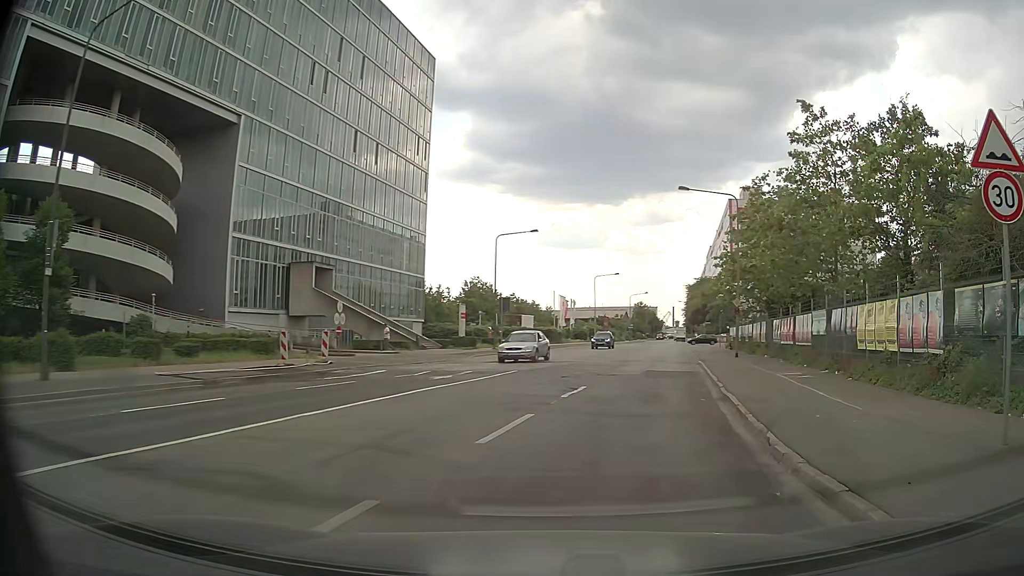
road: secondary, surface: asphalt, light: Day
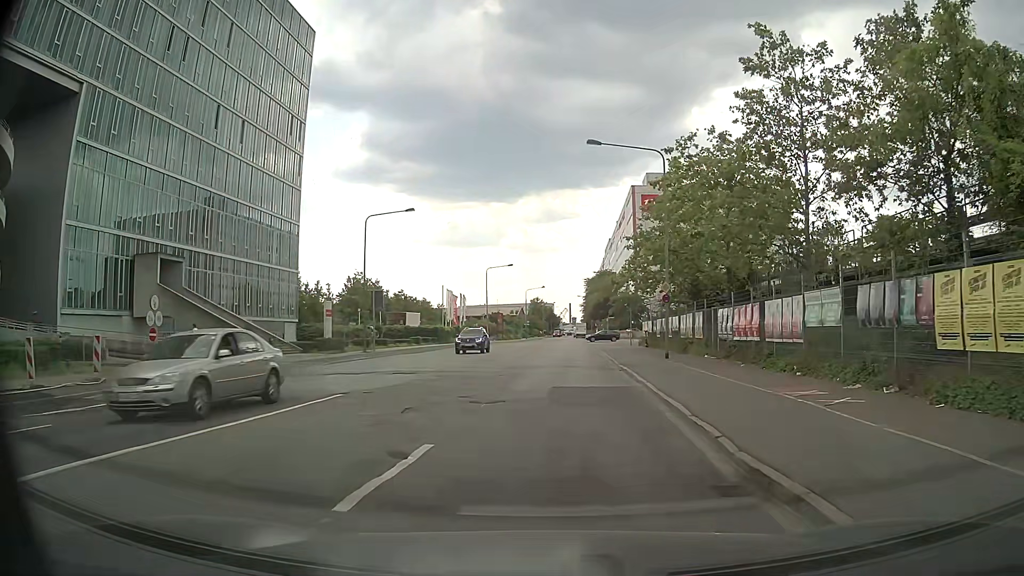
(+0.9, +9.3) m; +9°
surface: sett
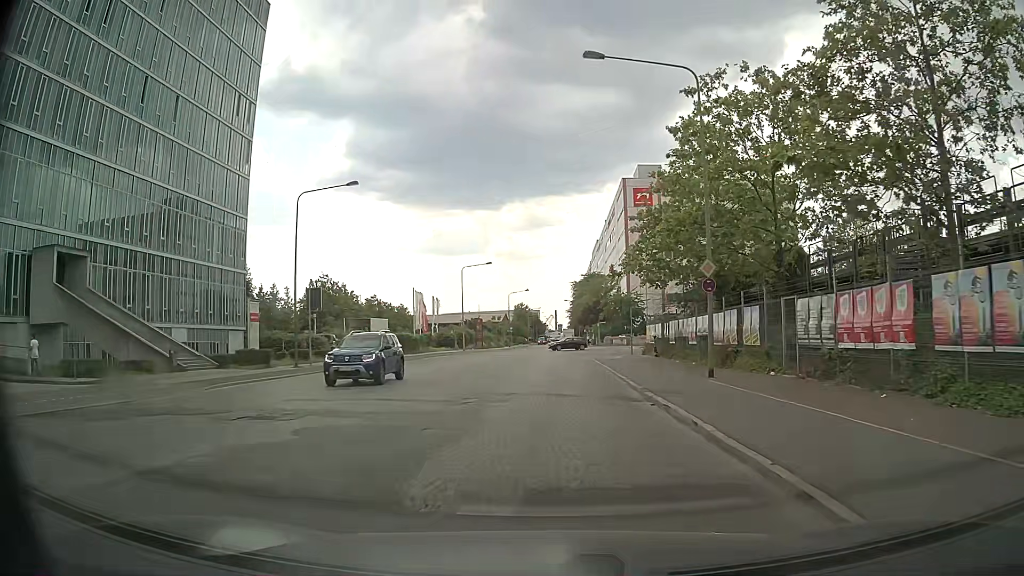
(+0.2, +10.7) m; +1°
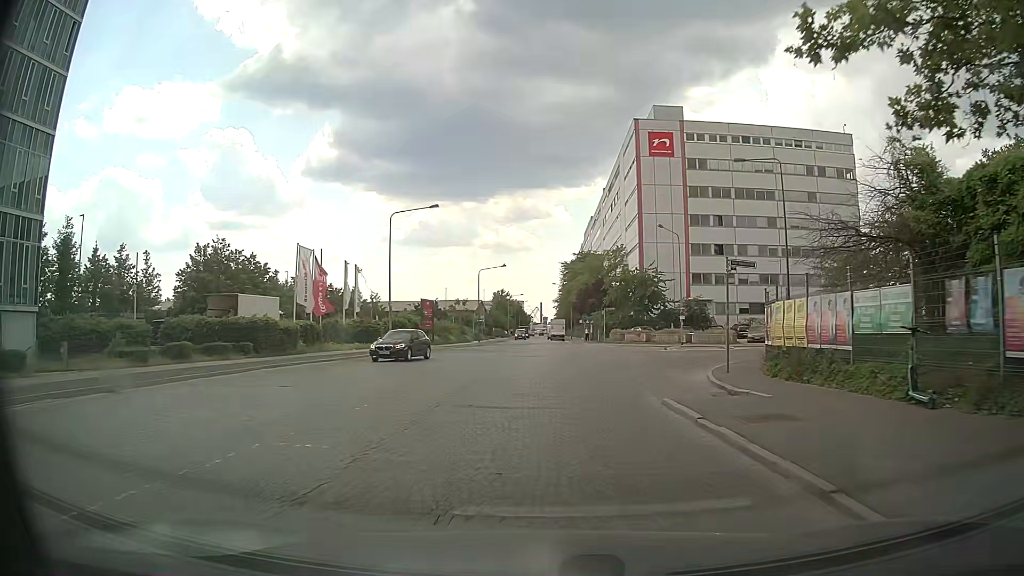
(+0.3, +30.2) m; +1°
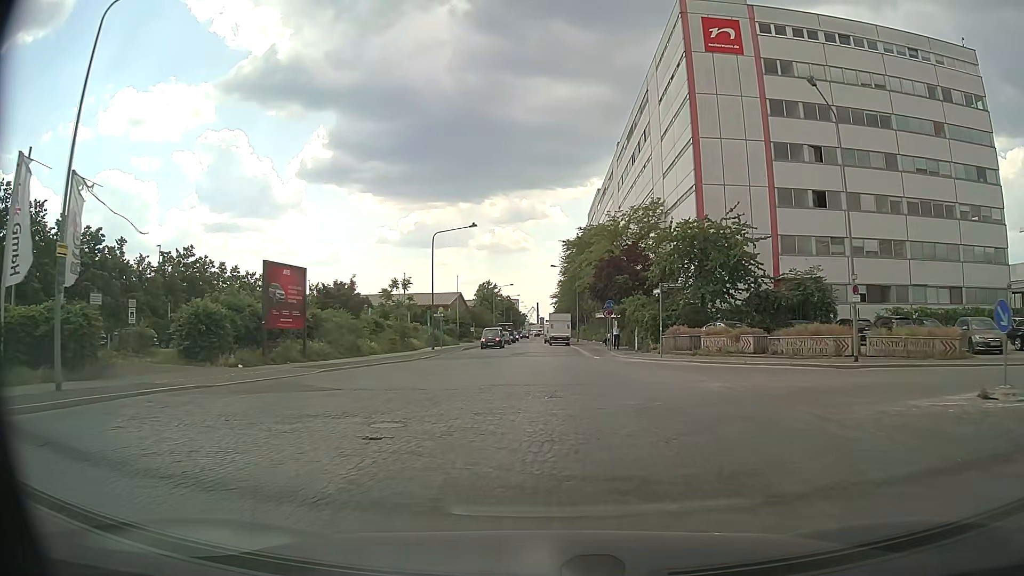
(+0.2, +33.9) m; 0°
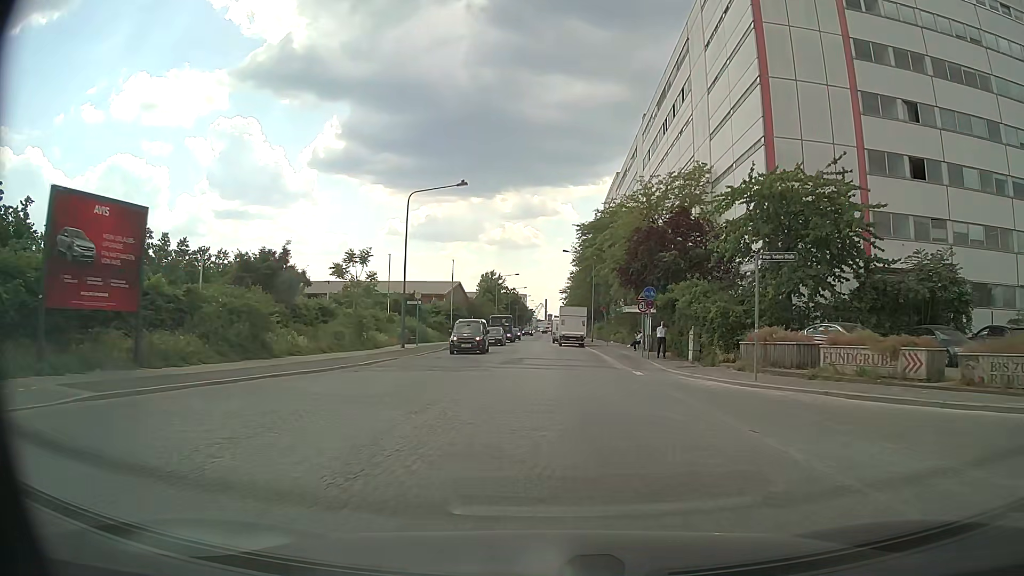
(0.0, +13.9) m; -1°
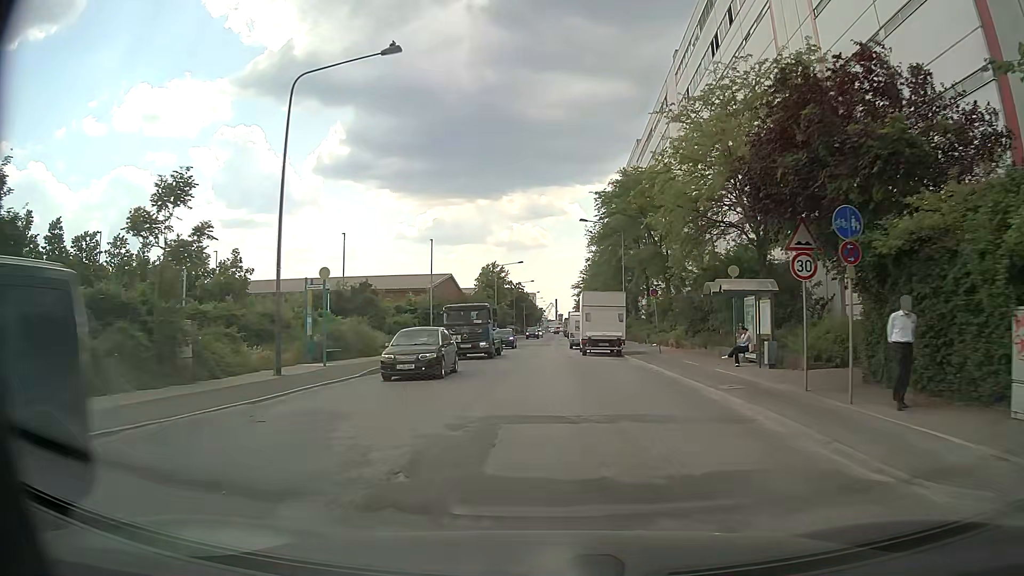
(+0.2, +20.4) m; 0°
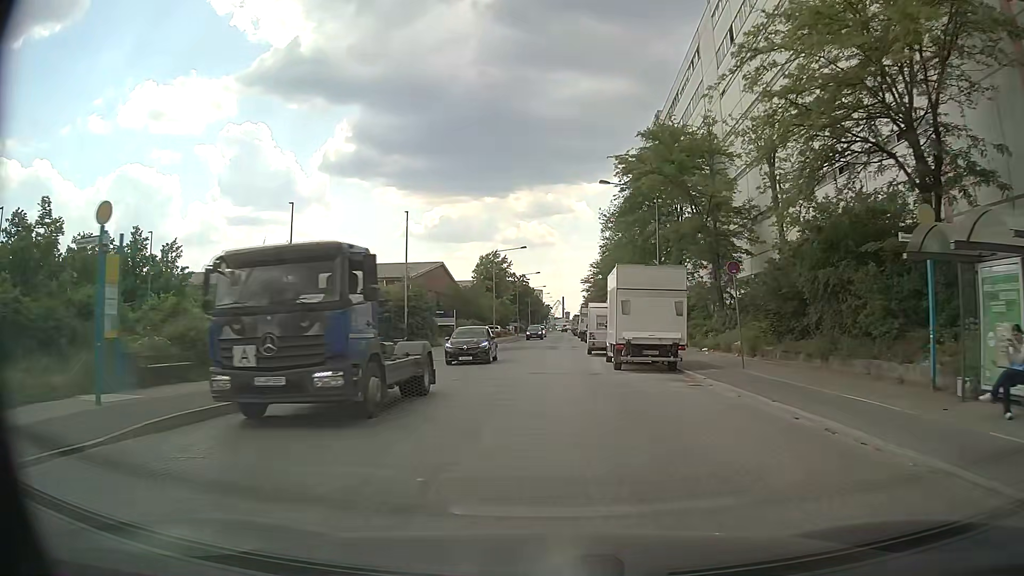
(+0.1, +13.4) m; 0°
(0, +10) (0, +20) (0, +30) (+1, +40) (+1, +50) (+1, +60) (+2, +70) (+2, +80) (+2, +90) (+3, +100) m
